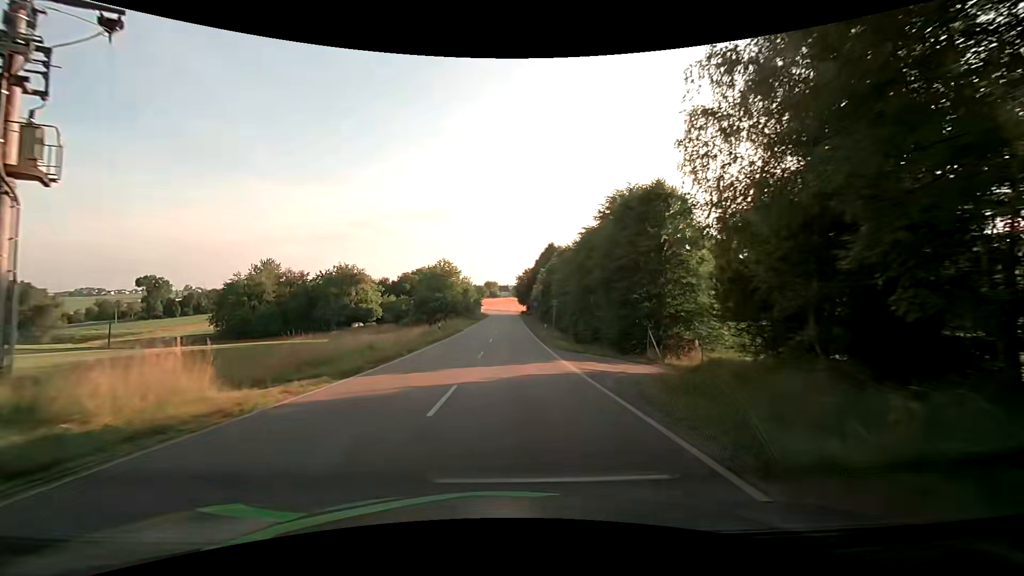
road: tertiary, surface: asphalt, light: Day
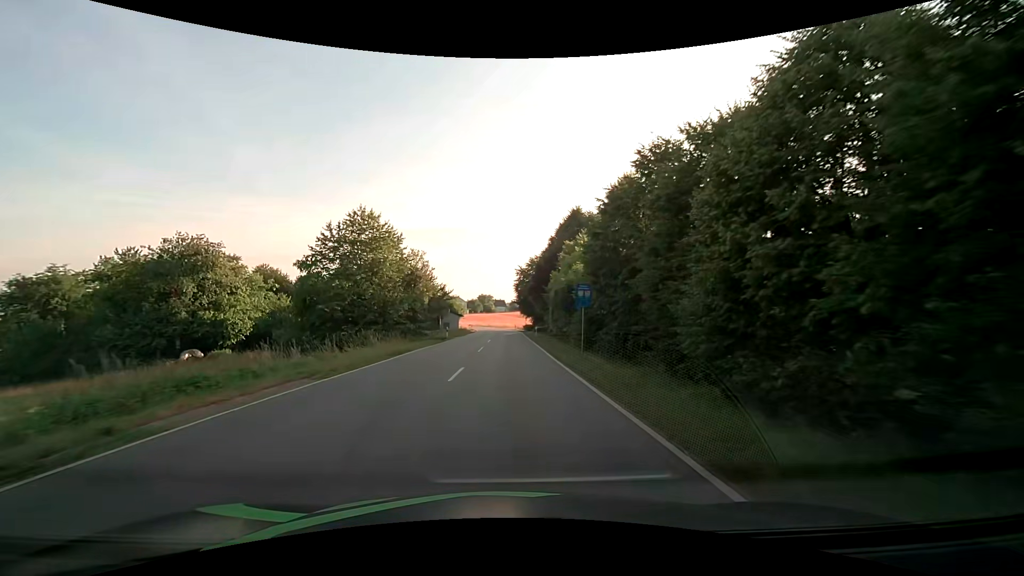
(+0.1, +43.8) m; 0°
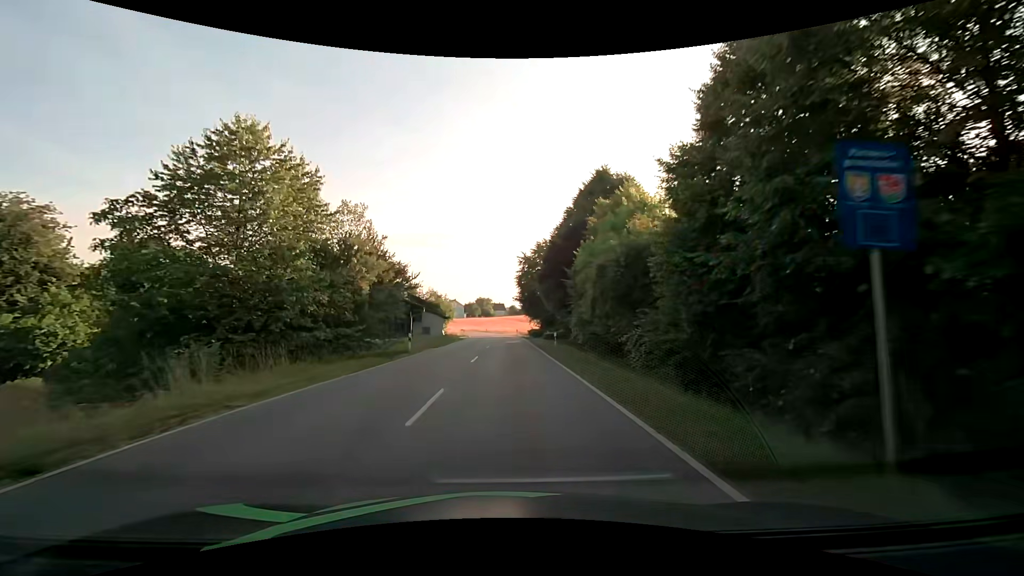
(-0.1, +17.1) m; 0°
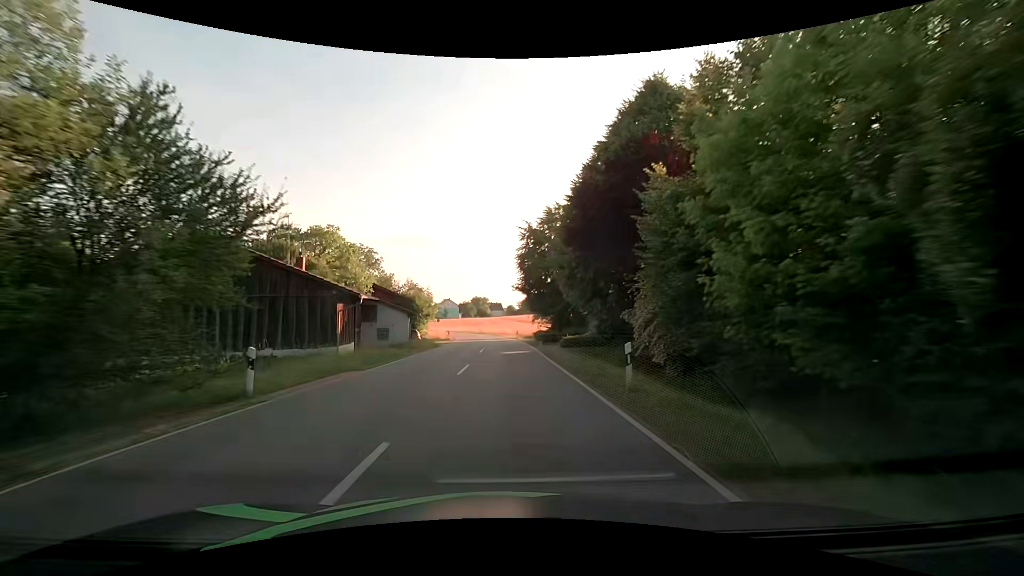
(0.0, +16.5) m; 0°
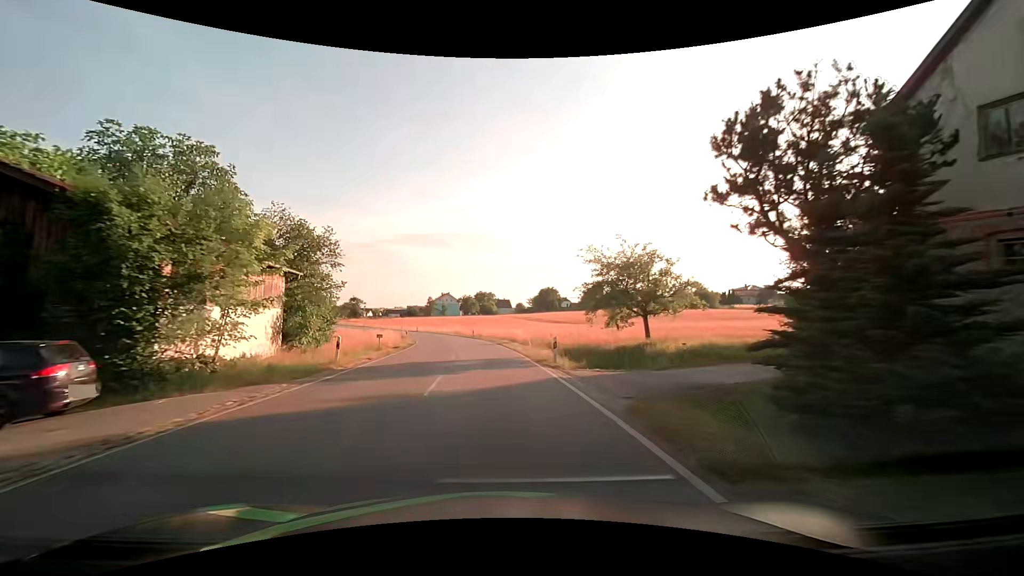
(-0.1, +40.4) m; -1°
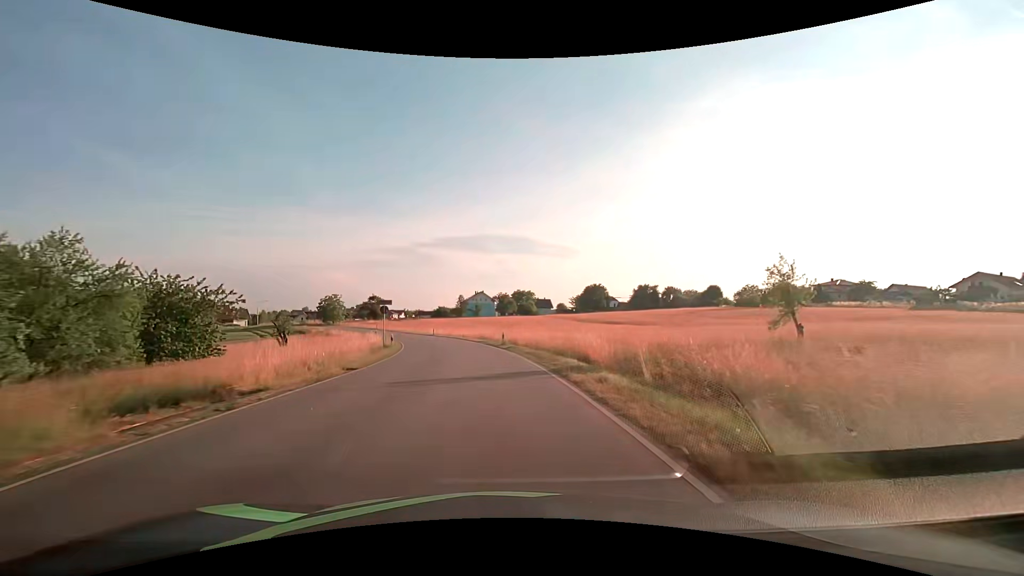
(-0.8, +24.3) m; -4°
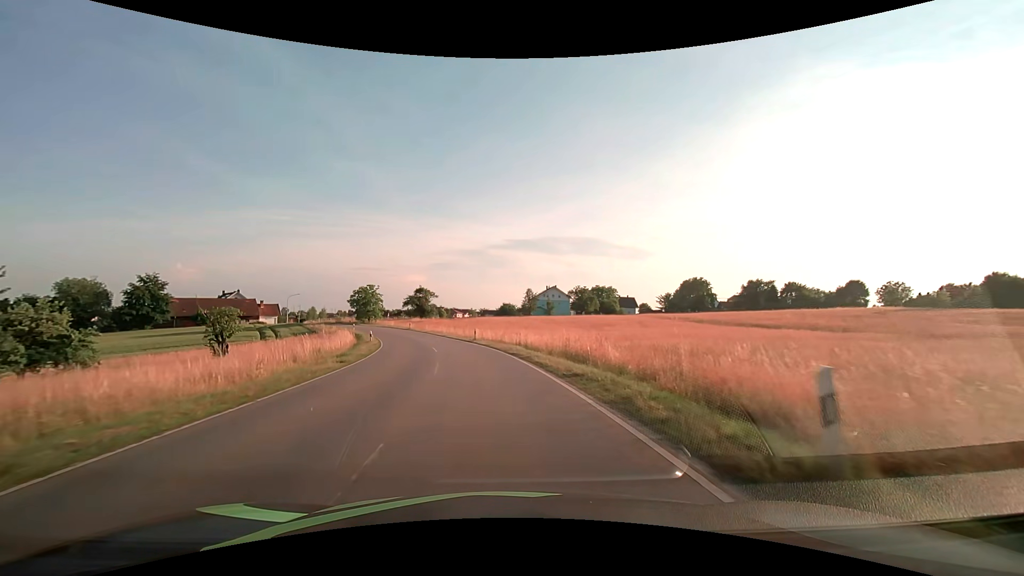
(-2.0, +32.1) m; -8°
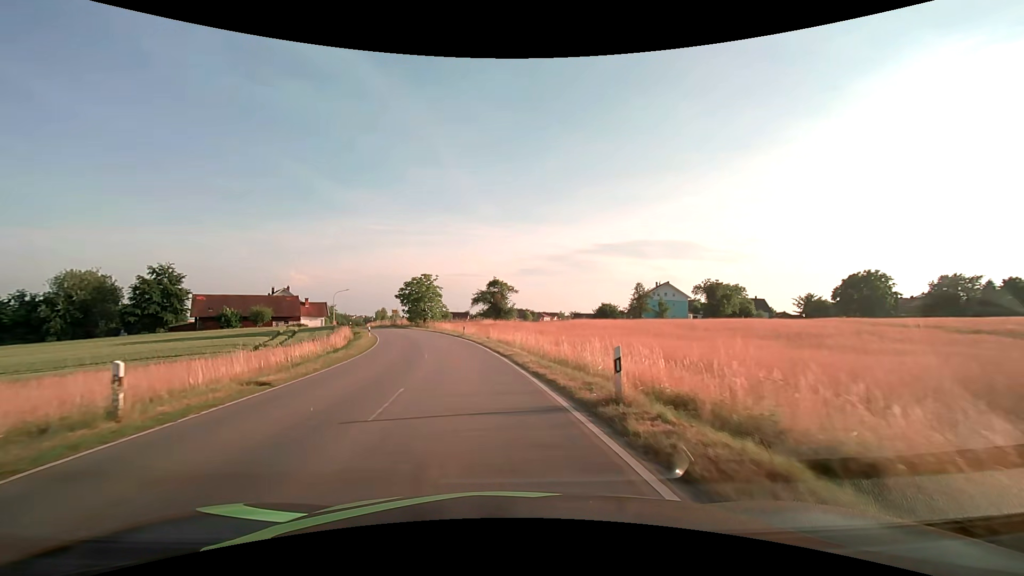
(-2.7, +30.8) m; -10°
(0, +10) (-1, +20) (-3, +30) (-5, +40) (-8, +49) (-11, +59) (-14, +68) (-18, +77) (-22, +87) (-26, +96) m
